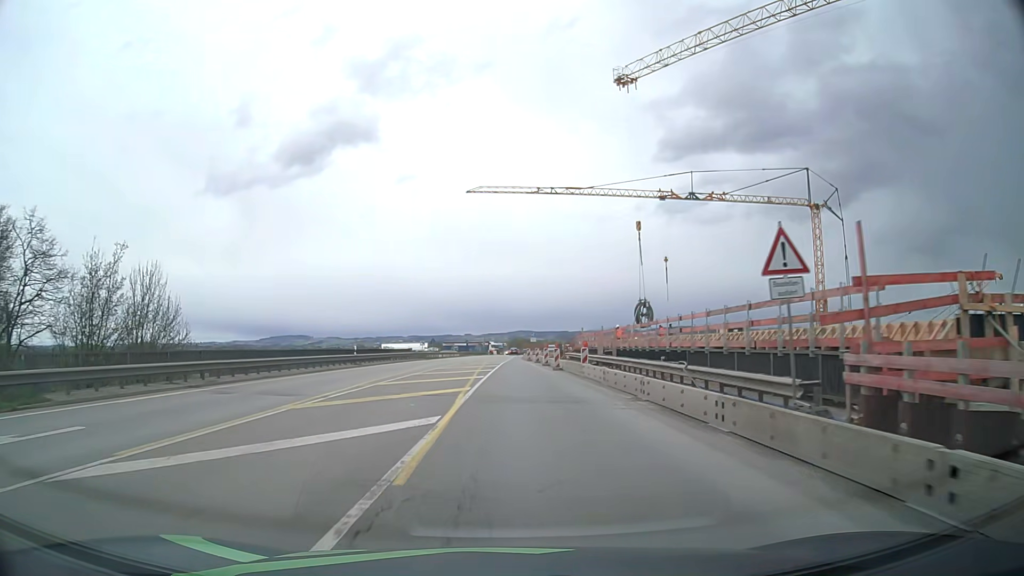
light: Day
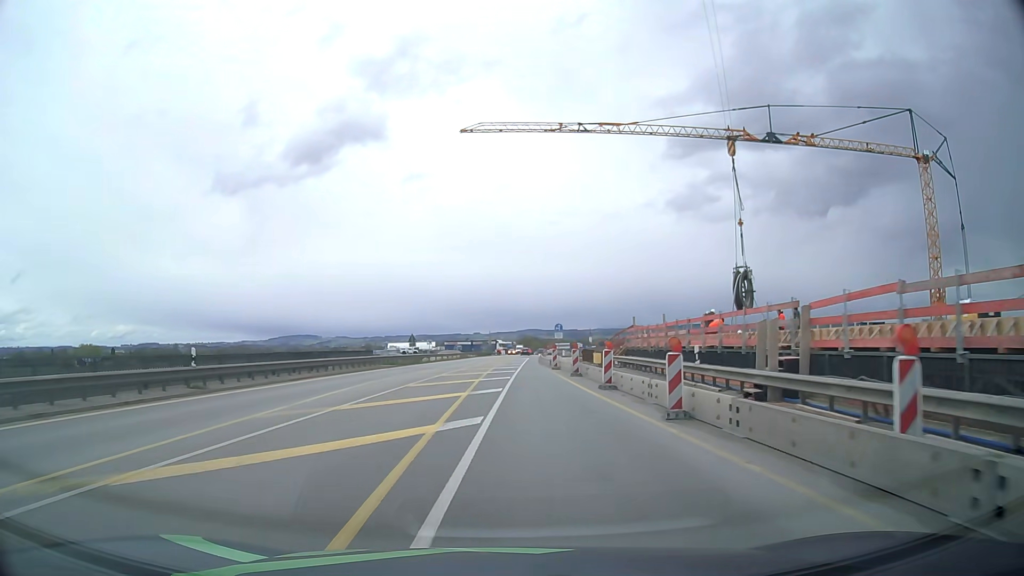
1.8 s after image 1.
(-0.1, +24.6) m; -1°
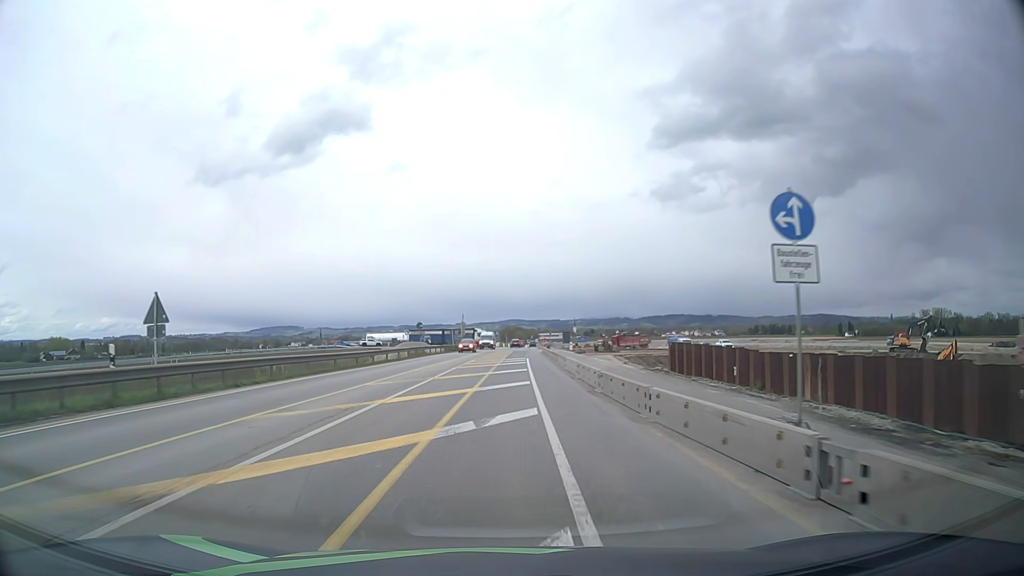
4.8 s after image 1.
(+0.2, +41.2) m; +1°
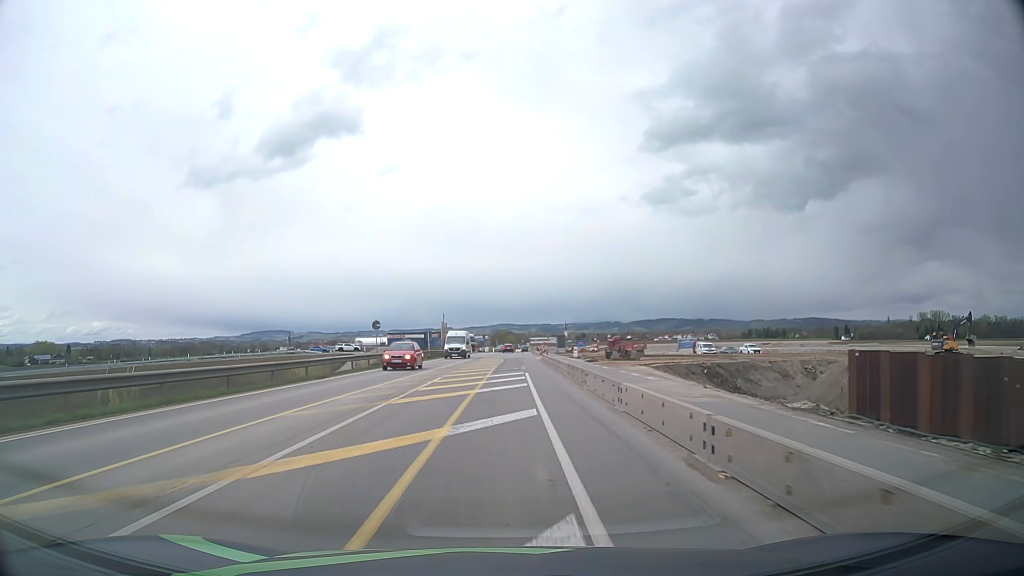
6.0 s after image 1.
(+0.1, +15.9) m; +1°
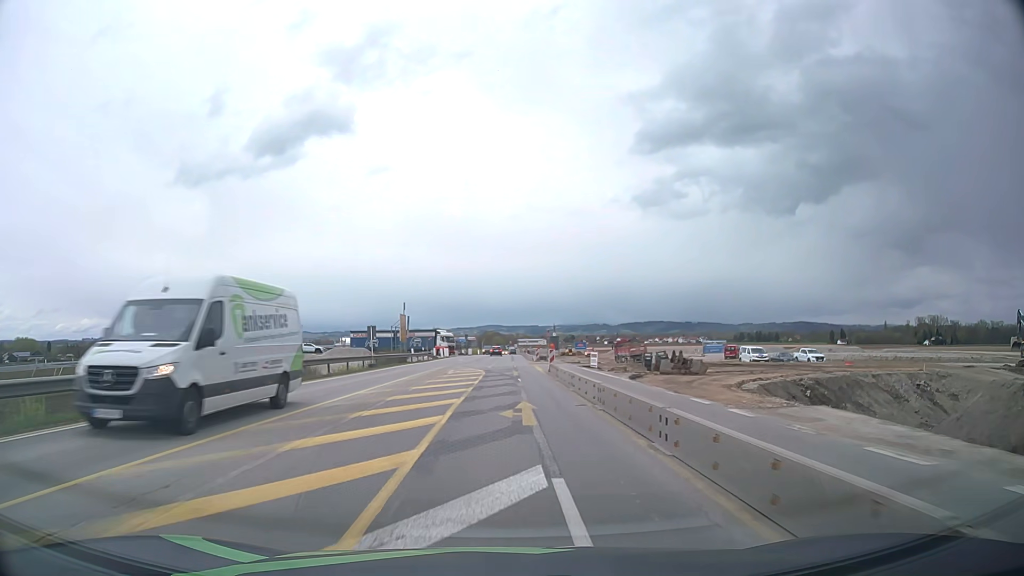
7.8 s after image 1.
(+0.2, +22.6) m; +1°
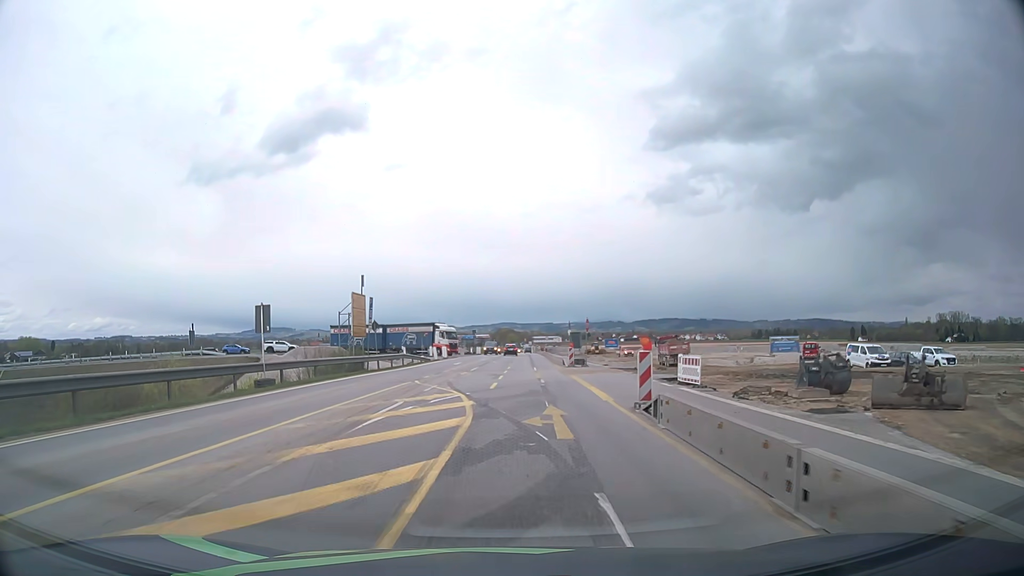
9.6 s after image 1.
(-0.2, +21.4) m; -1°
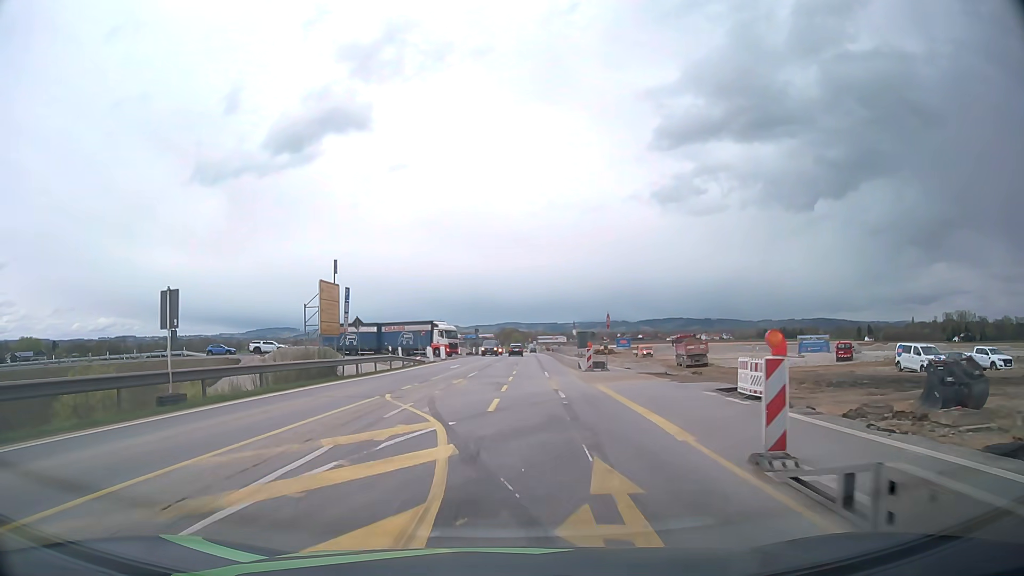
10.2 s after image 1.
(0.0, +6.8) m; 0°
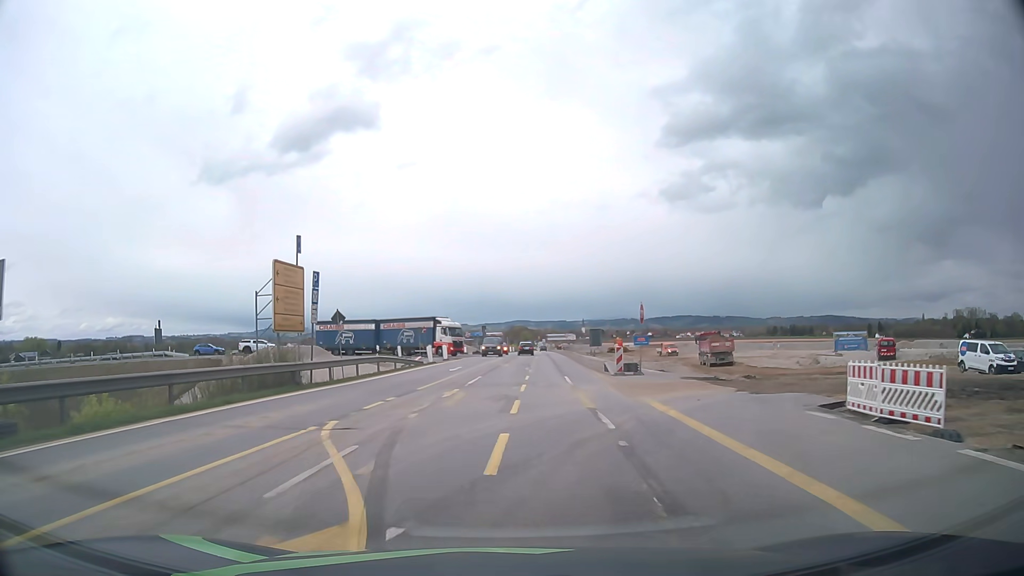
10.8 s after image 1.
(0.0, +6.6) m; -1°
(0, +10) (0, +20) (0, +30) (0, +40) (+1, +50) (+1, +60) (+2, +70) (+1, +80) (-7, +86) (-16, +89) m
